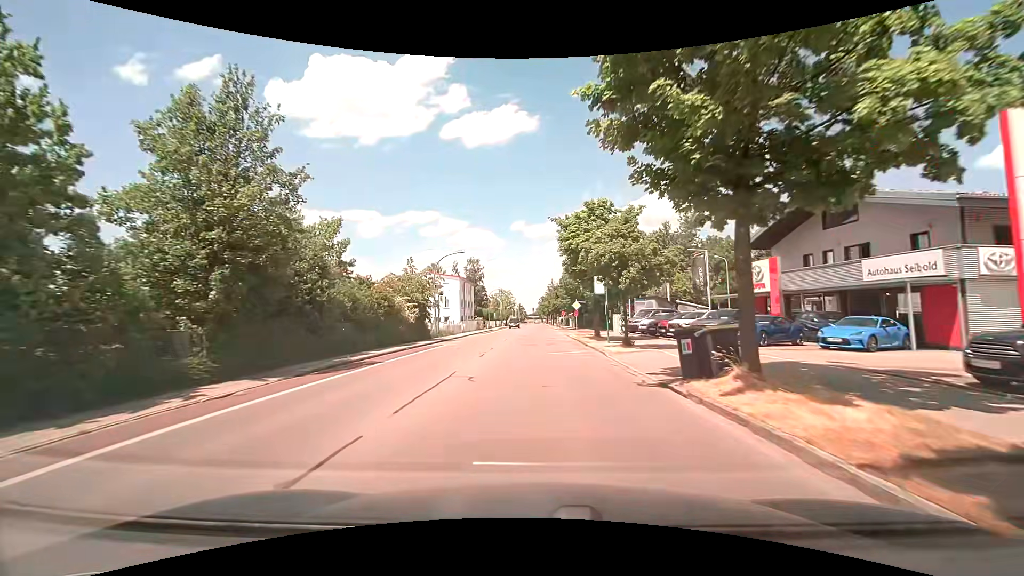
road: tertiary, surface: asphalt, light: Day
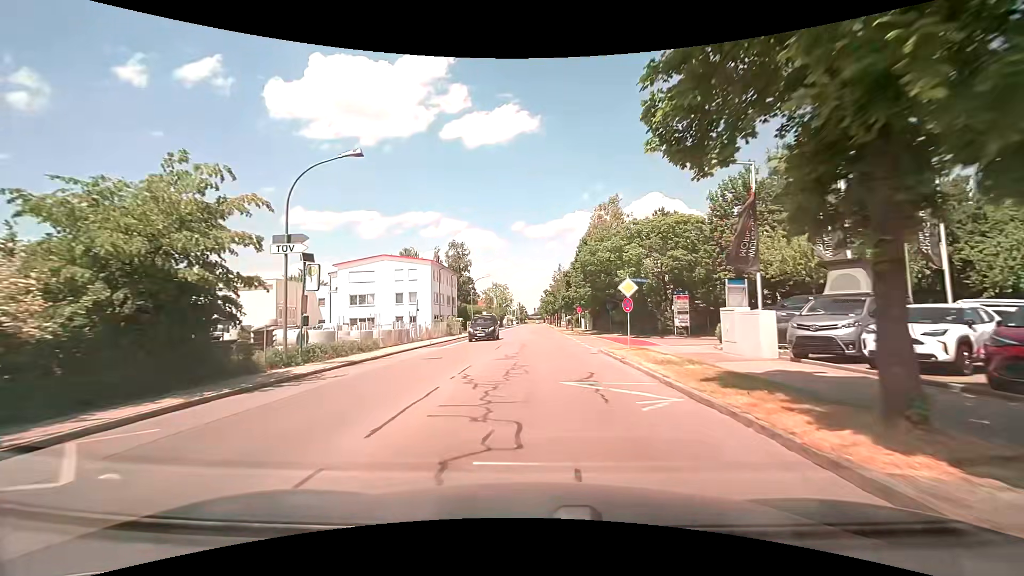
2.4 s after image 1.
(0.0, +25.0) m; 0°
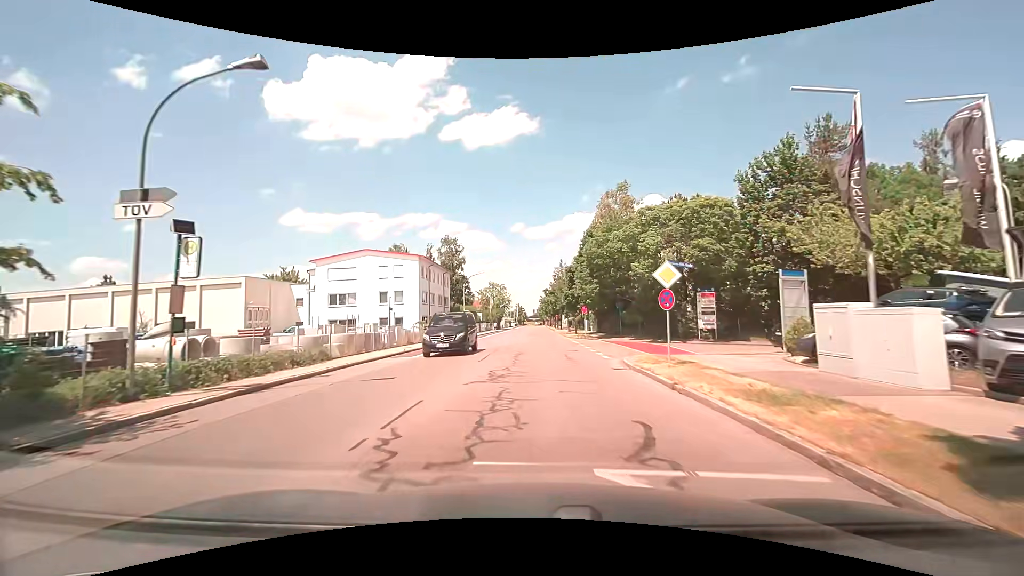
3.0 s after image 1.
(0.0, +6.3) m; 0°
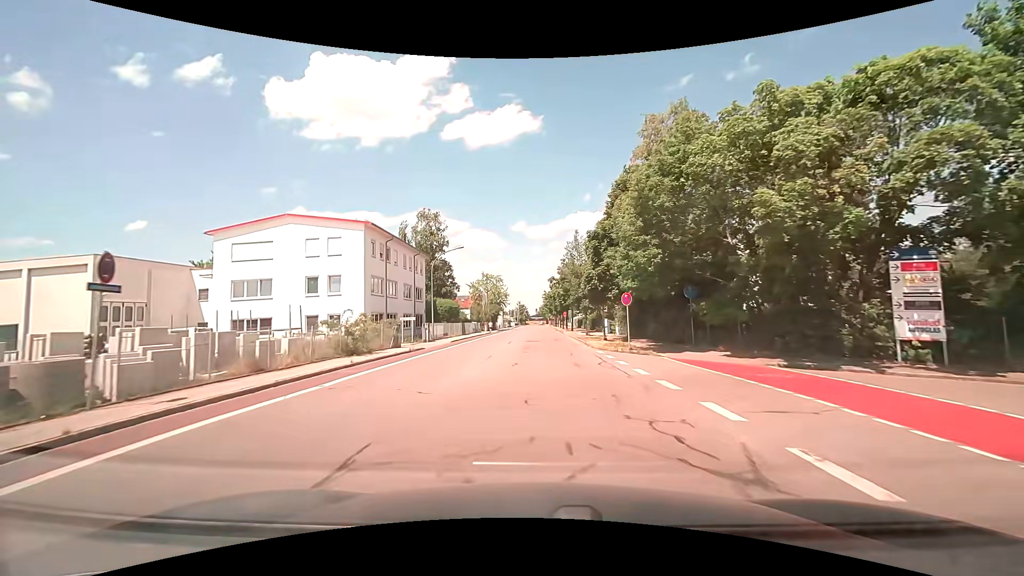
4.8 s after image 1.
(-0.1, +19.0) m; 0°
(0, +10) (0, +20) (0, +30) (0, +40) (0, +50) (0, +60) (+1, +70) (+1, +80) (+1, +90) (+1, +100) m
